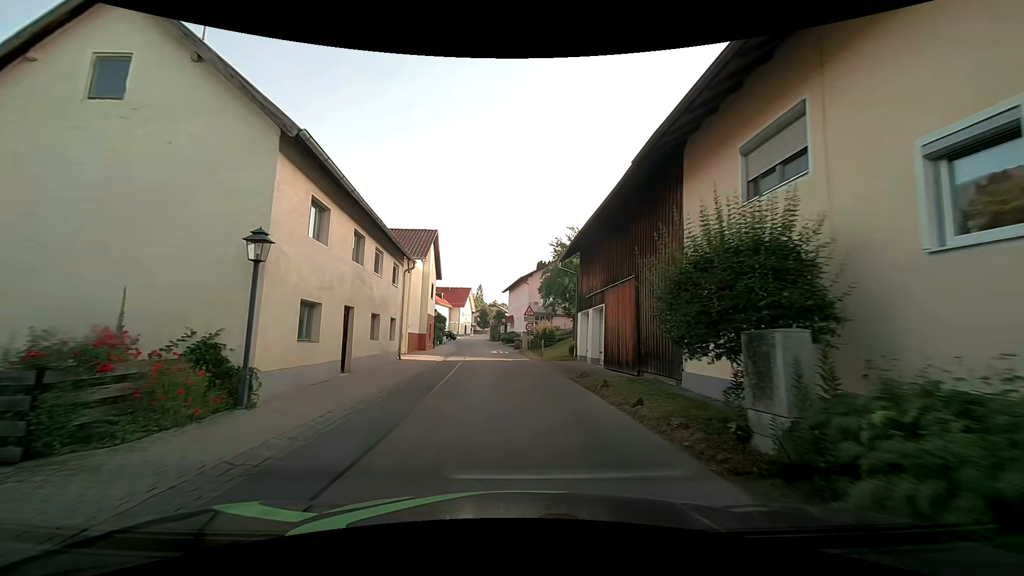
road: tertiary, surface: asphalt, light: Day
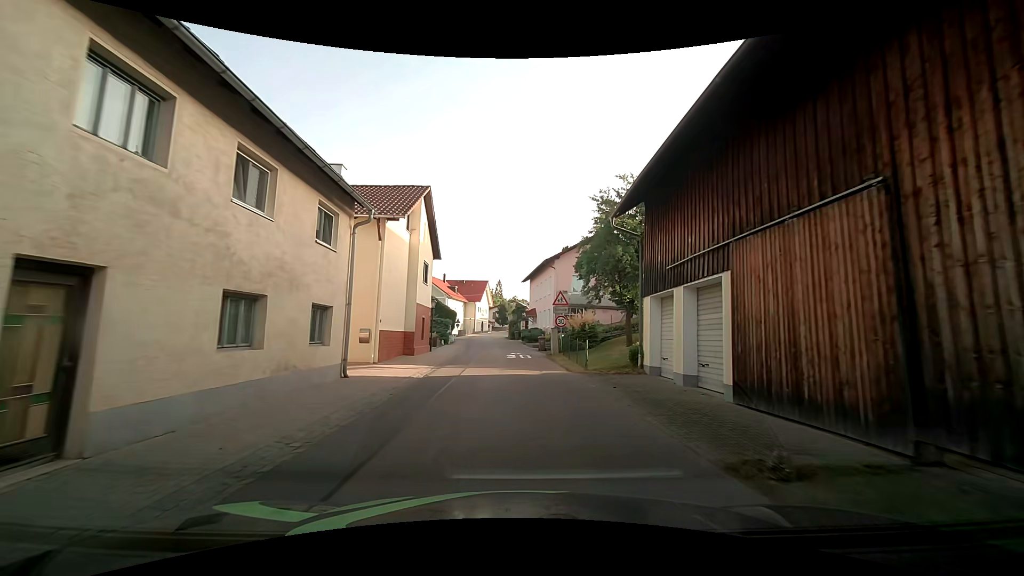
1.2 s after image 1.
(-0.4, +9.9) m; -2°
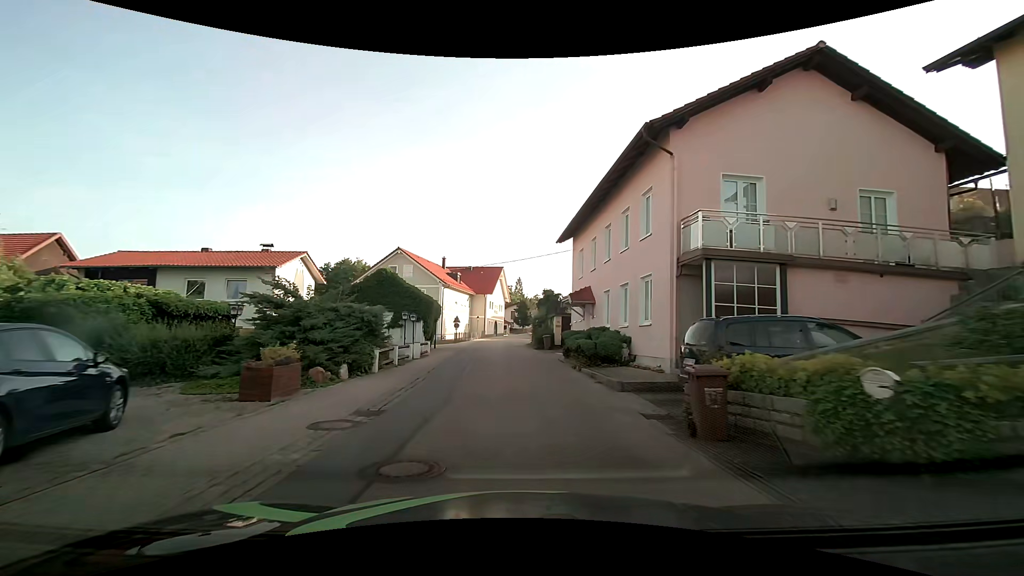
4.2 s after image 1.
(-0.7, +25.5) m; -2°
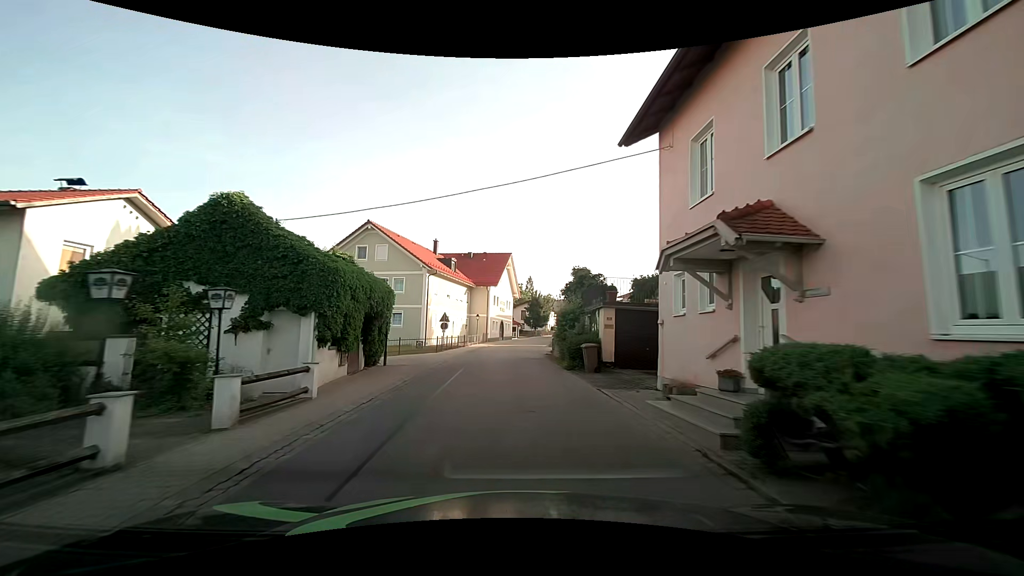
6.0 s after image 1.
(-0.4, +15.7) m; -2°
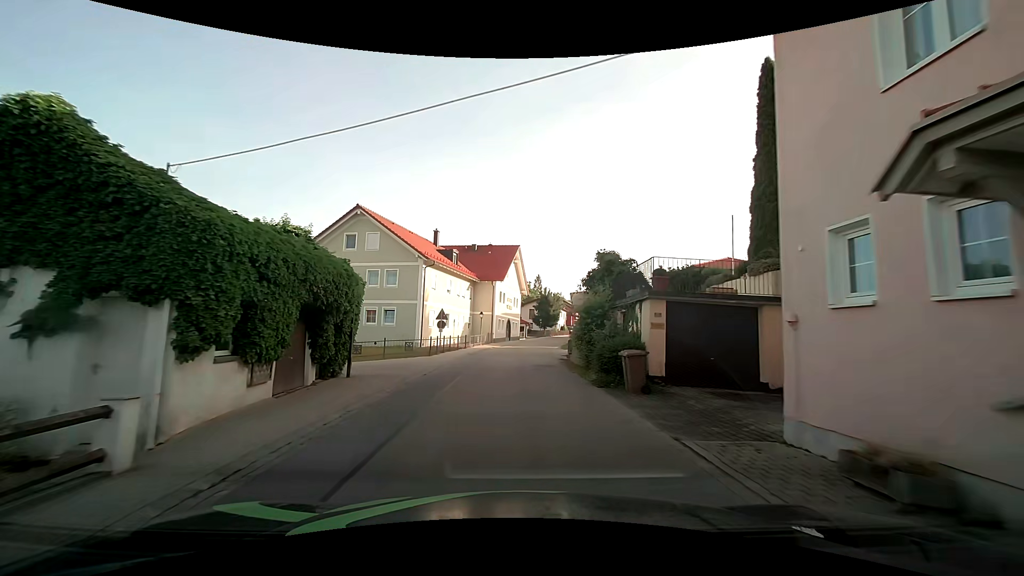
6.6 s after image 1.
(-0.1, +5.3) m; -1°
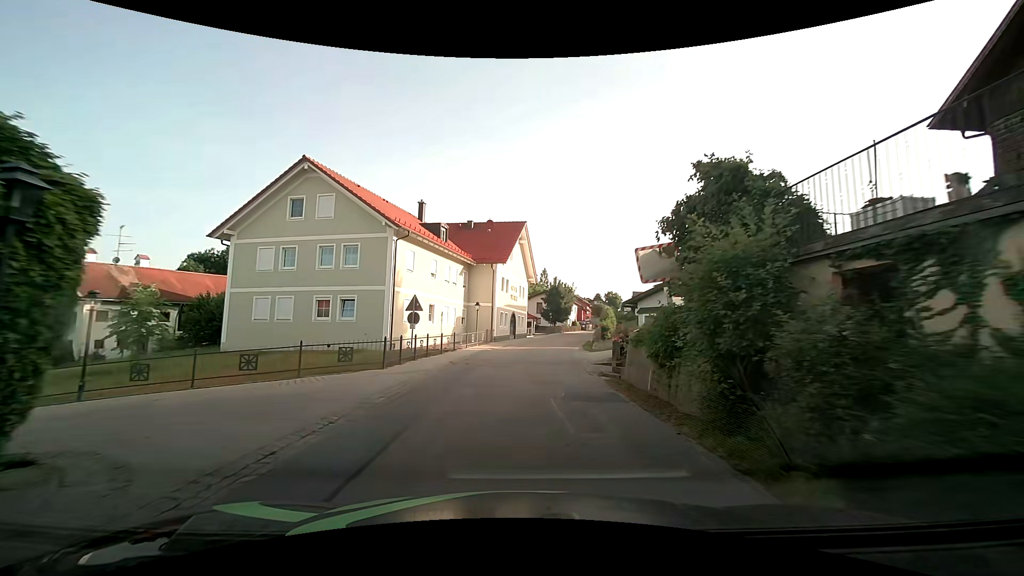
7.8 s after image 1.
(-0.1, +10.6) m; -1°
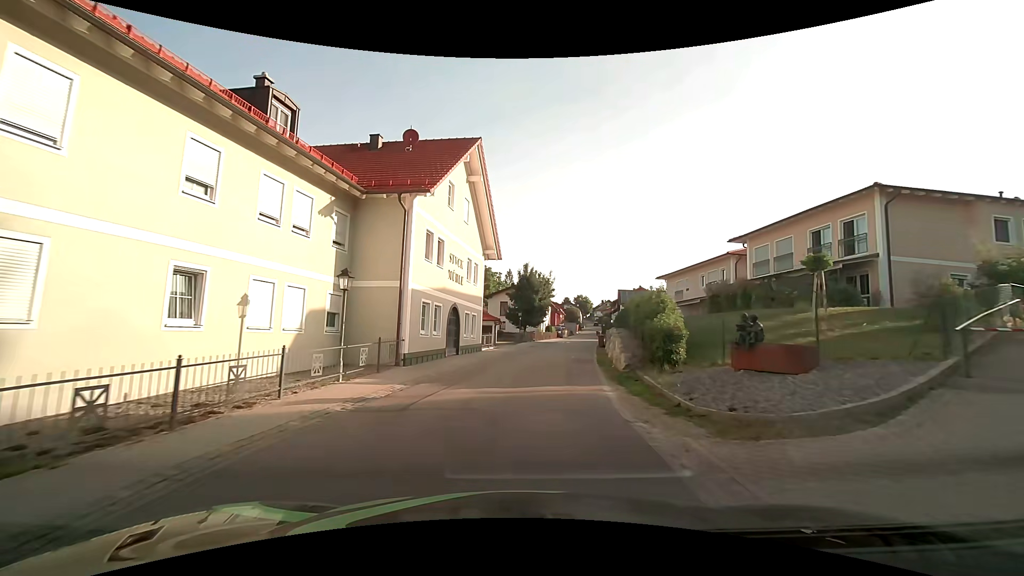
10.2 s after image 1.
(+0.7, +20.8) m; +4°
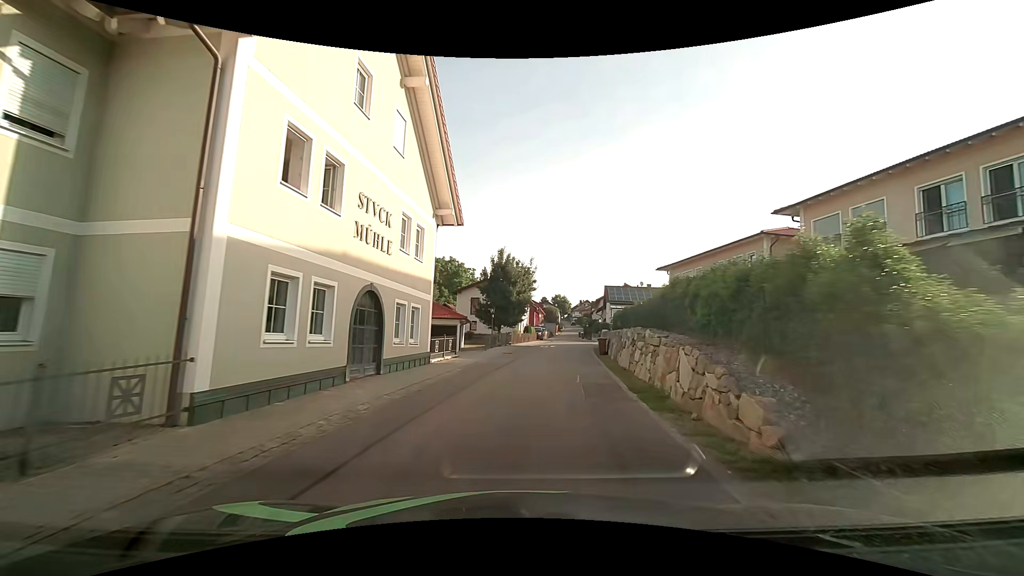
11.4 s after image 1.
(+0.2, +10.2) m; +2°
(0, +10) (+1, +20) (+2, +30) (+4, +40) (+5, +50) (+6, +60) (+7, +70) (+8, +80) (+9, +89) (+11, +99) m
